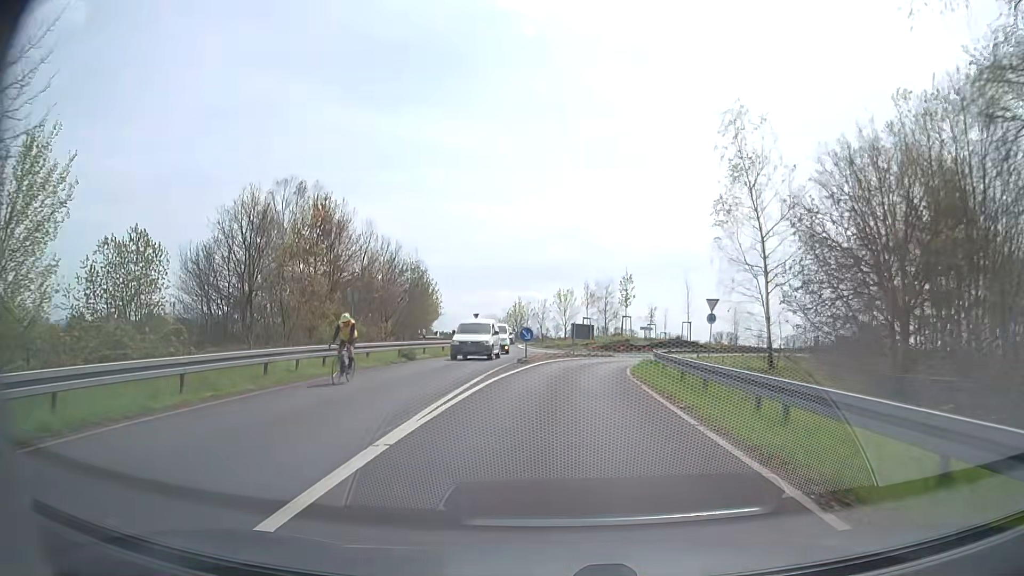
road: secondary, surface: asphalt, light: Day
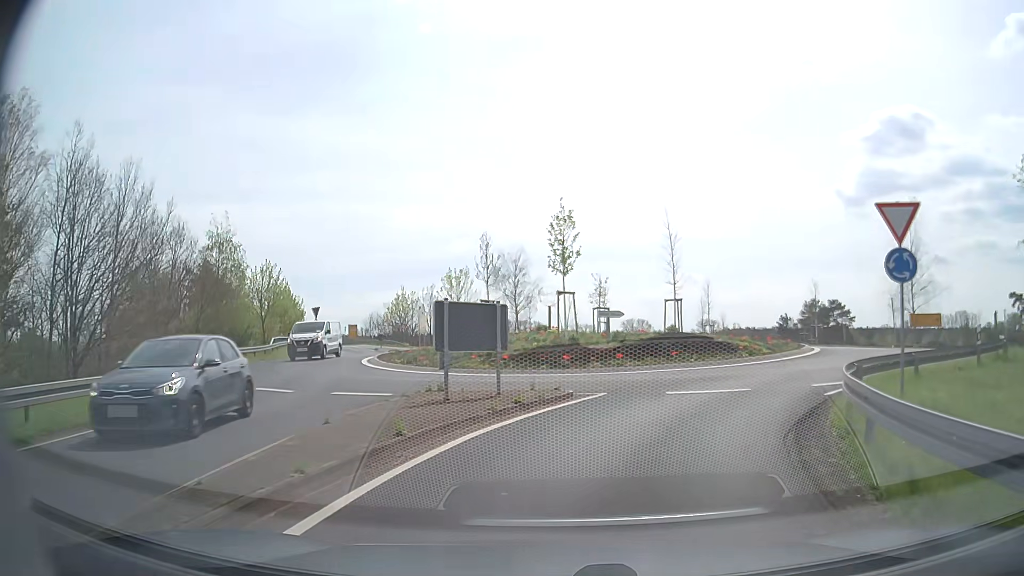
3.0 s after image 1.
(+1.0, +25.7) m; +8°
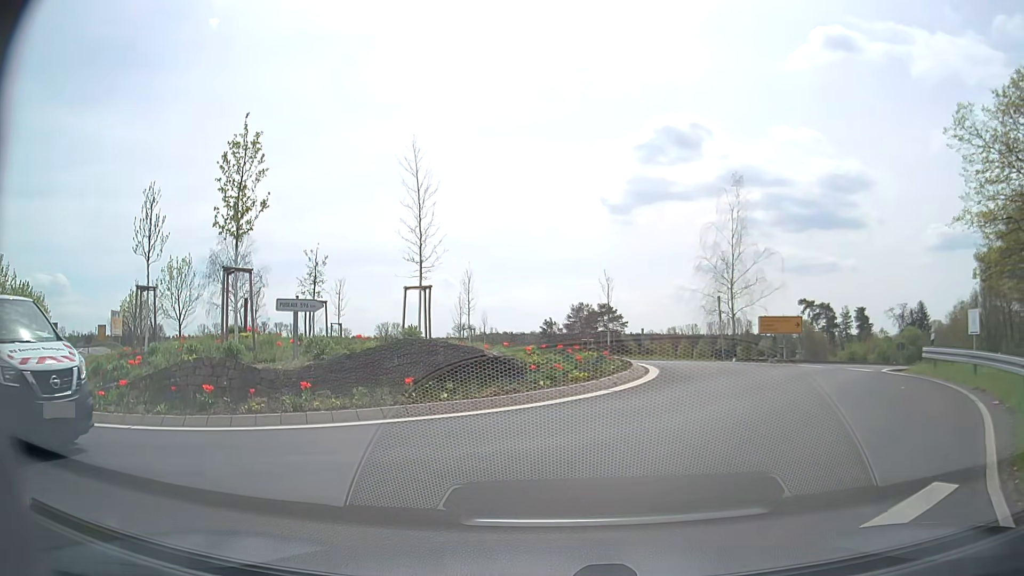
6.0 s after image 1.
(+1.5, +10.5) m; +22°
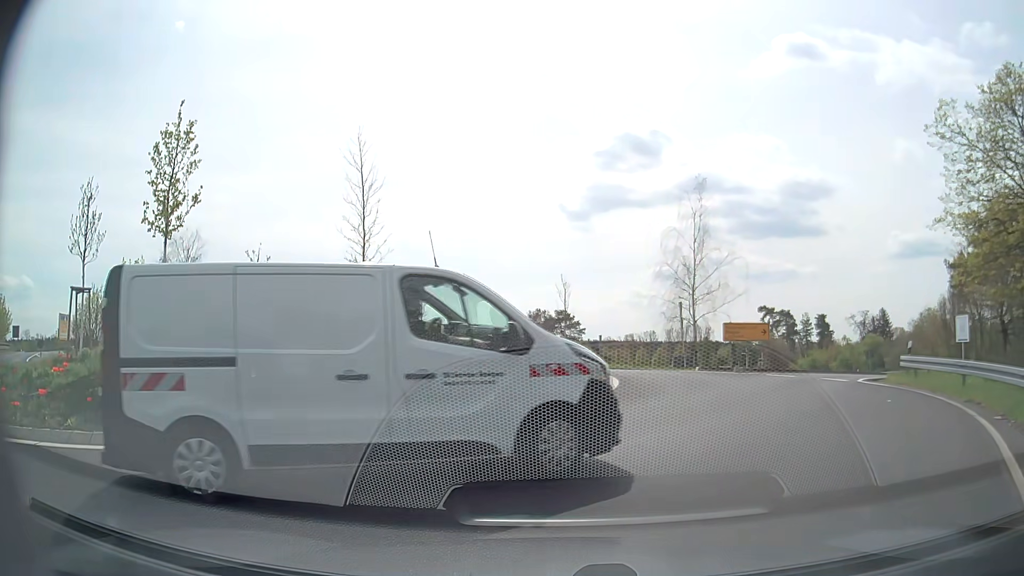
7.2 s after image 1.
(0.0, +1.5) m; +1°
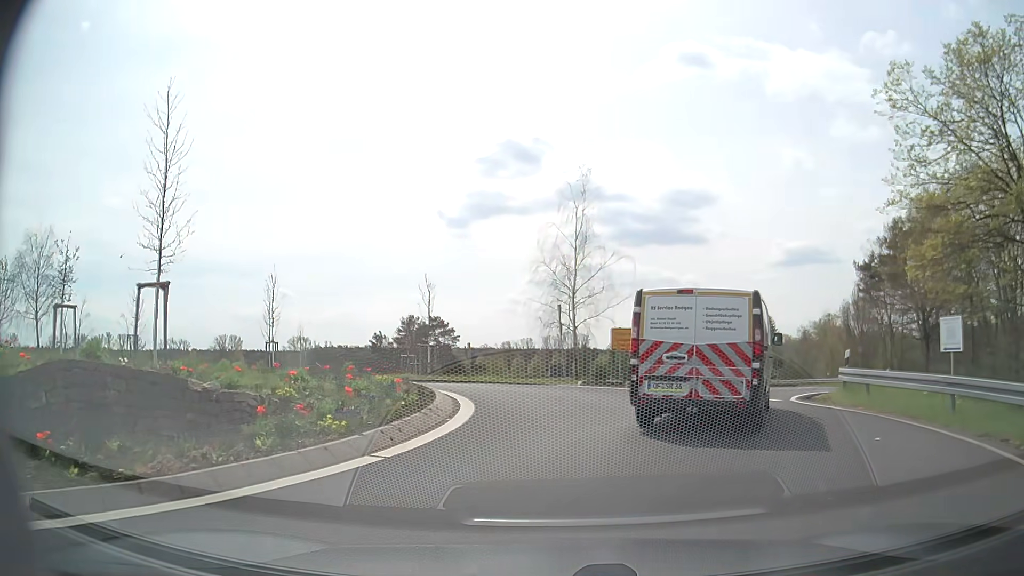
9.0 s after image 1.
(+0.6, +4.9) m; +12°
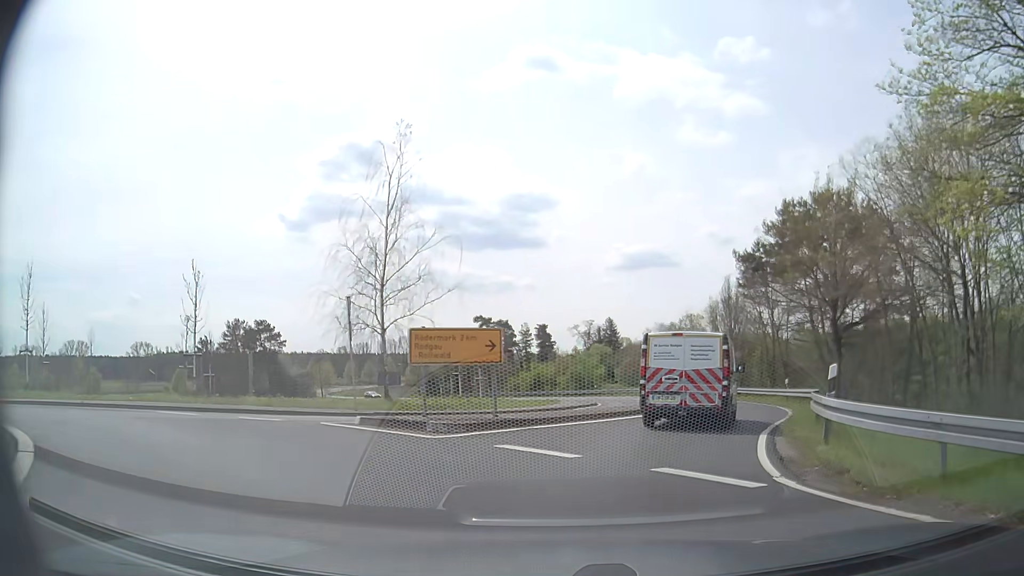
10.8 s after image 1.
(+1.2, +9.5) m; +14°
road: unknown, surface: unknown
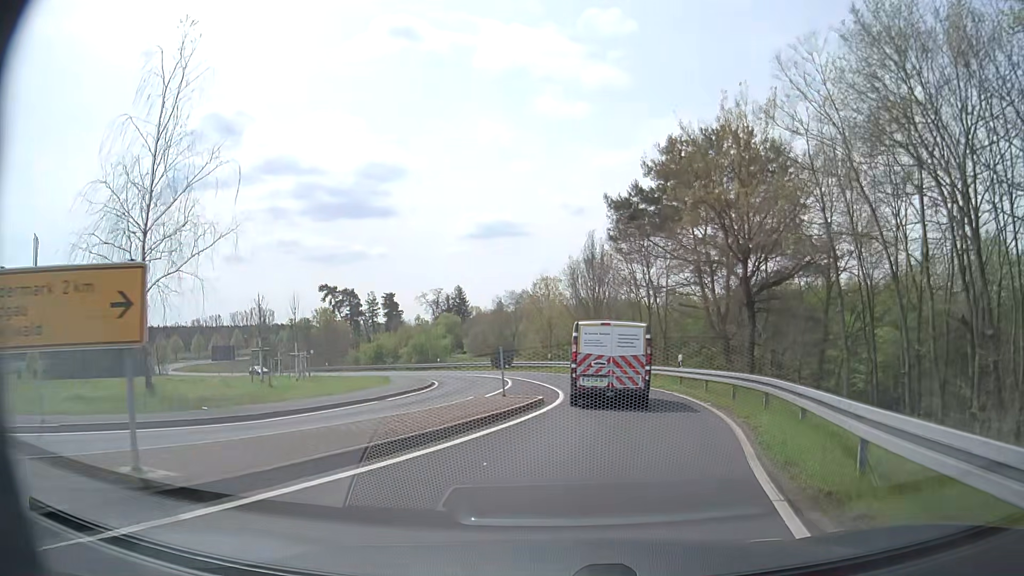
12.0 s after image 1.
(+1.0, +8.8) m; +11°
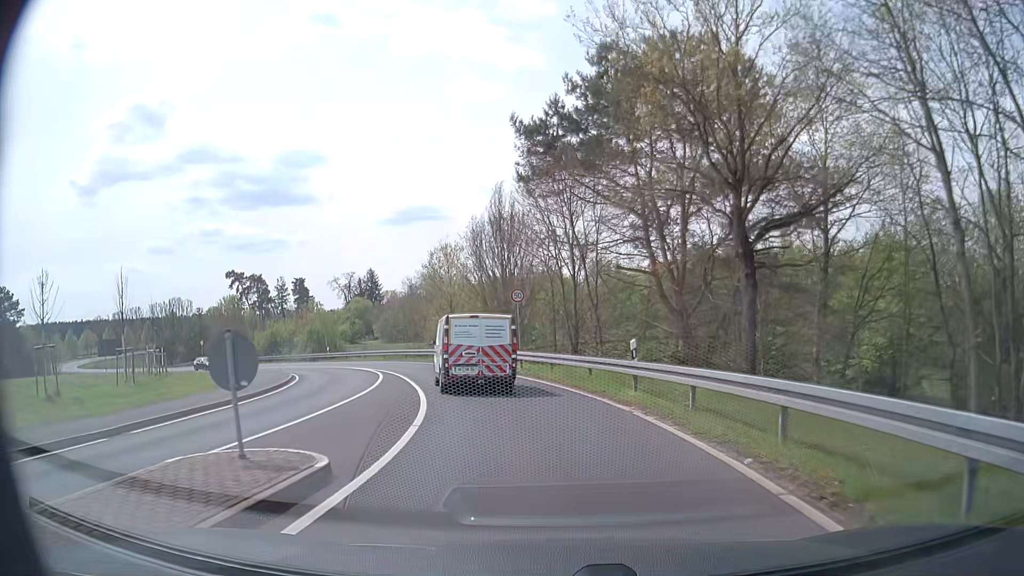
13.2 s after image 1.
(+1.2, +10.6) m; +9°
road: secondary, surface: asphalt
(0, +10) (-2, +20) (-5, +29) (-9, +39) (-14, +47) (-20, +55) (-27, +62) (-35, +69) (-43, +74) (-51, +80) m
